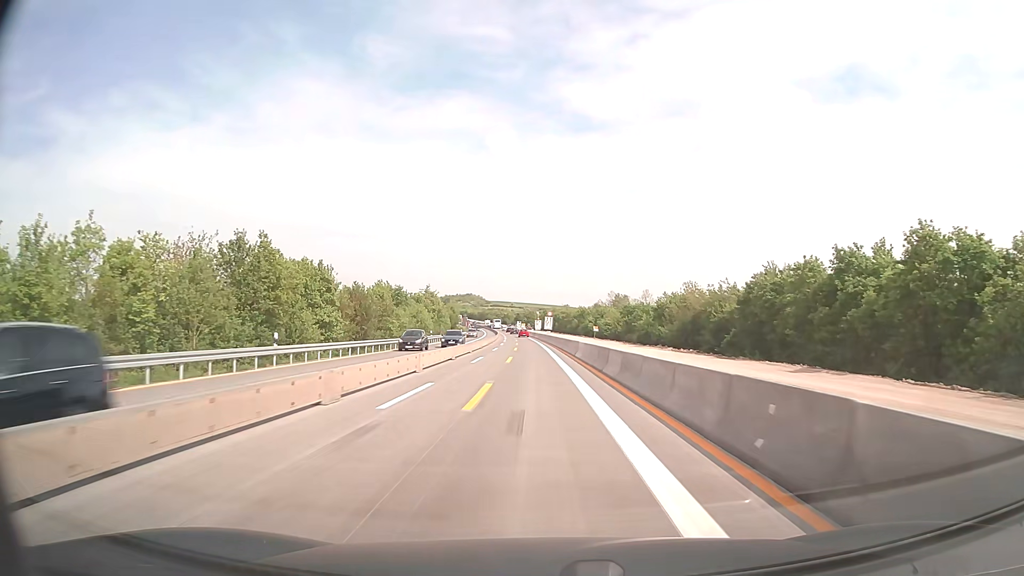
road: motorway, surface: concrete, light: Day
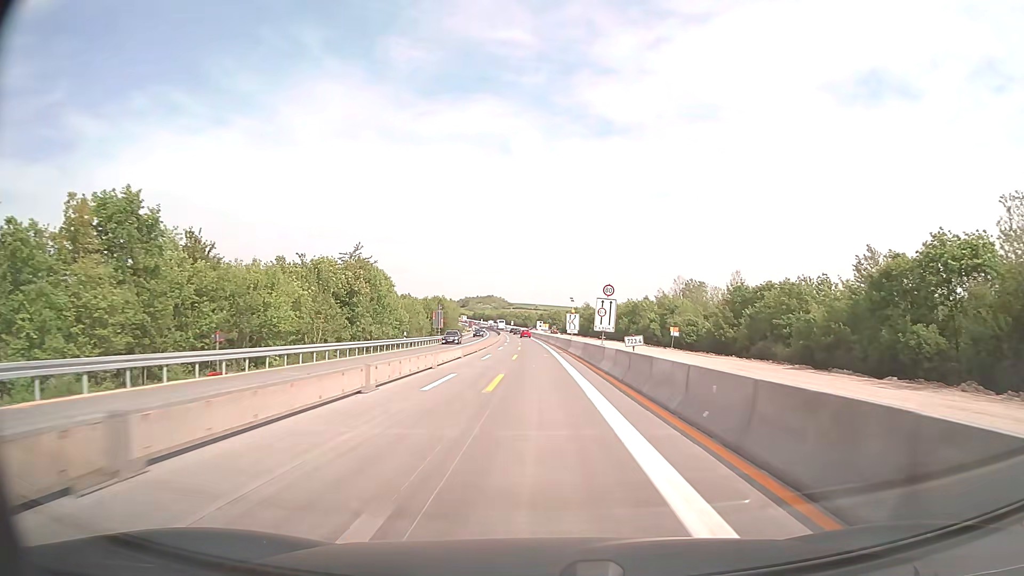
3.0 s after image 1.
(-1.3, +67.6) m; -2°
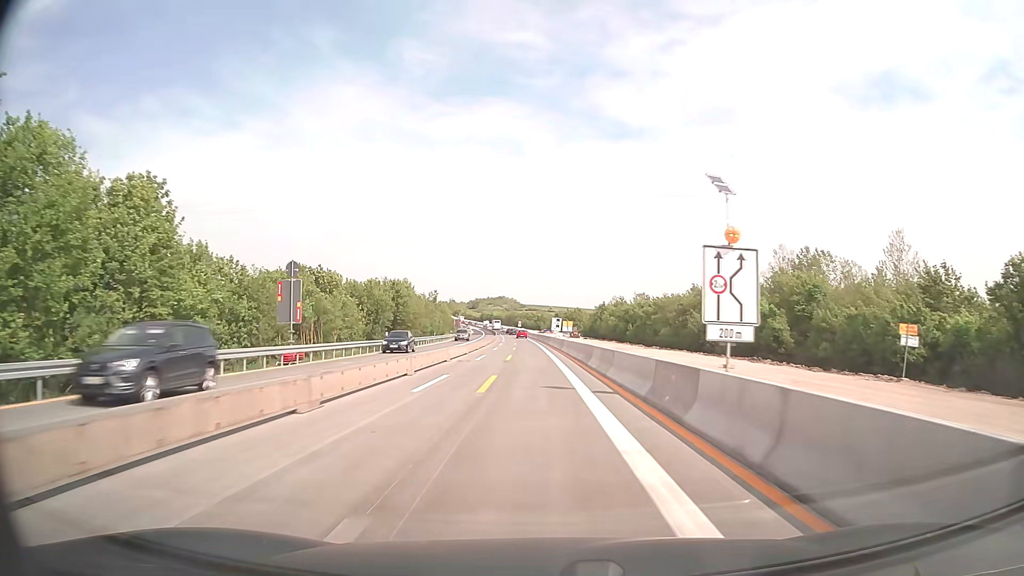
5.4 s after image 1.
(-0.6, +54.0) m; -1°
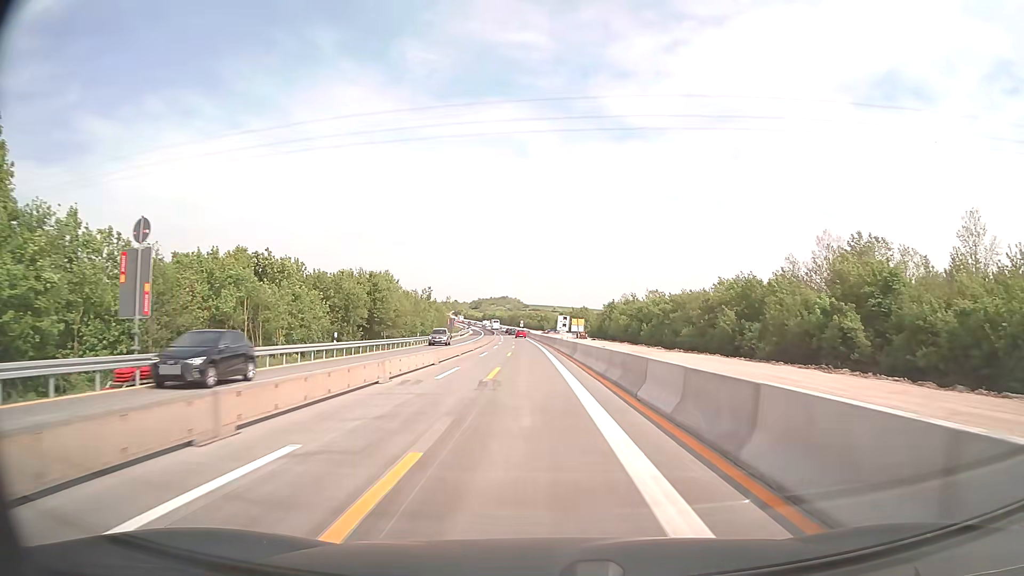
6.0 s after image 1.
(0.0, +13.5) m; 0°
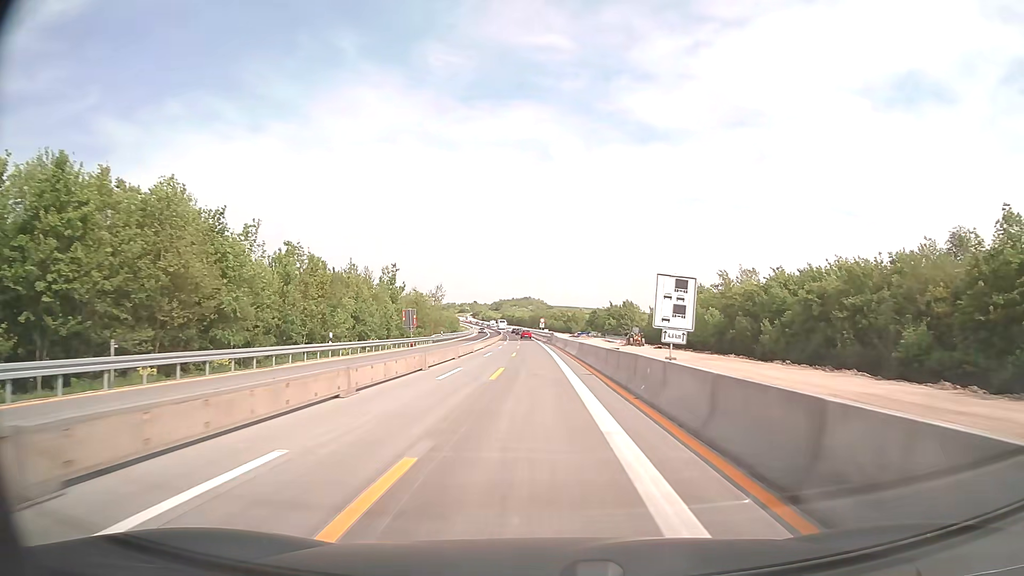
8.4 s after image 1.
(-0.9, +54.0) m; -2°
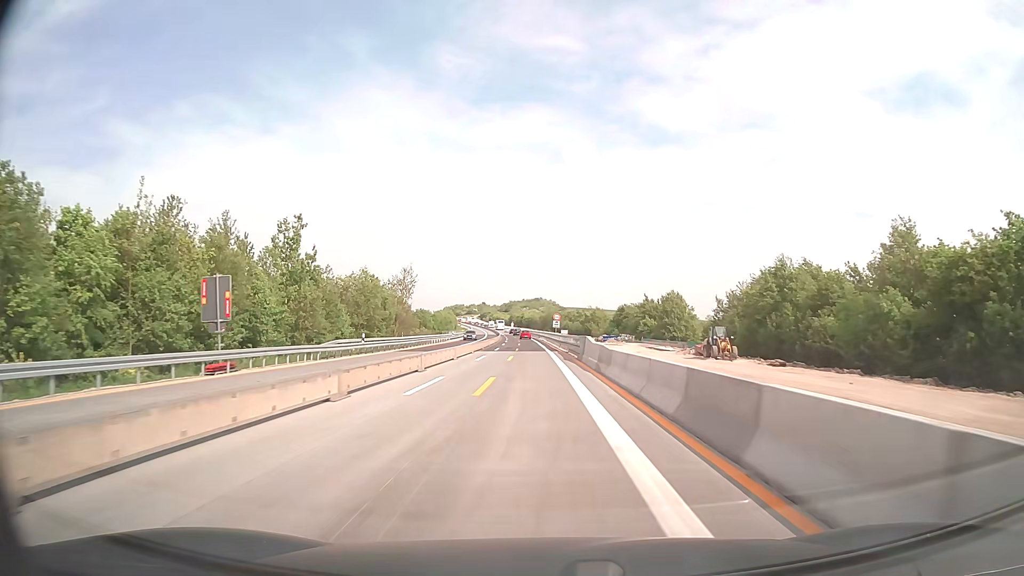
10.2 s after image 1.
(-0.3, +40.6) m; -1°
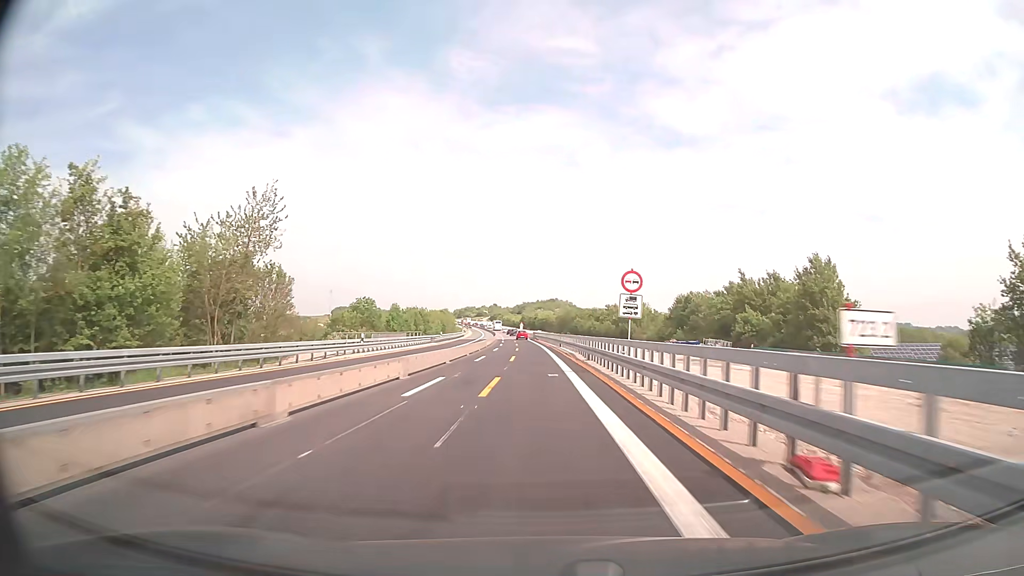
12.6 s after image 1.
(-0.8, +54.0) m; -1°
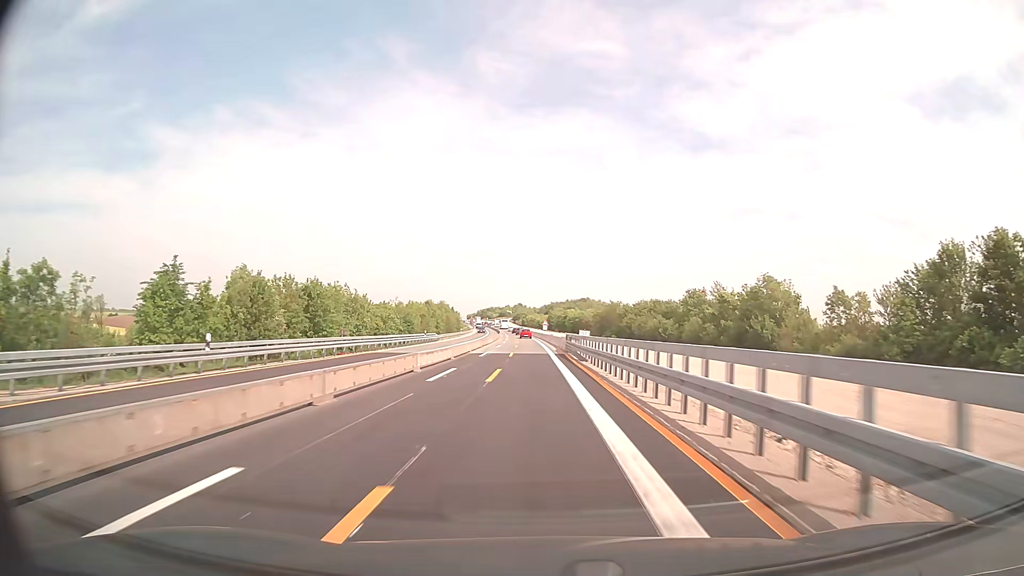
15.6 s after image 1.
(-1.3, +67.6) m; -2°
(0, +10) (0, +20) (0, +30) (0, +40) (-1, +50) (-1, +60) (-1, +70) (-2, +80) (-2, +90) (-2, +100) m
